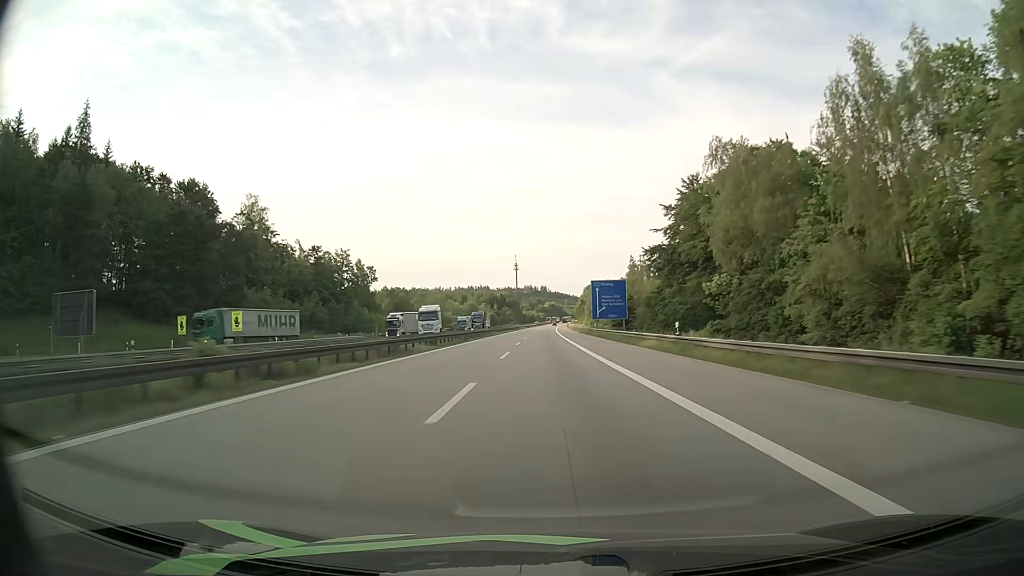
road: motorway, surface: asphalt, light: Day
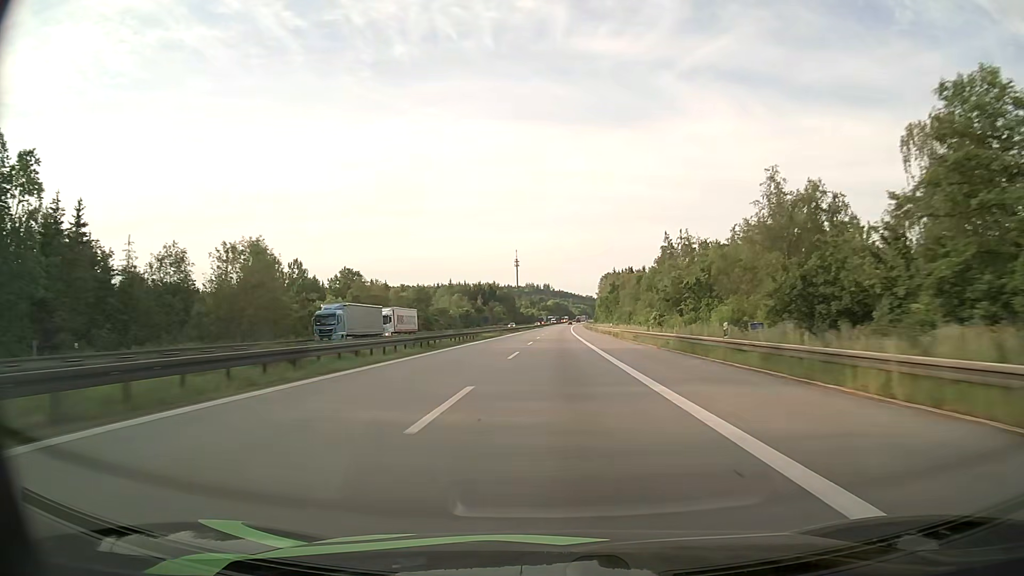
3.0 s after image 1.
(-0.9, +108.6) m; 0°
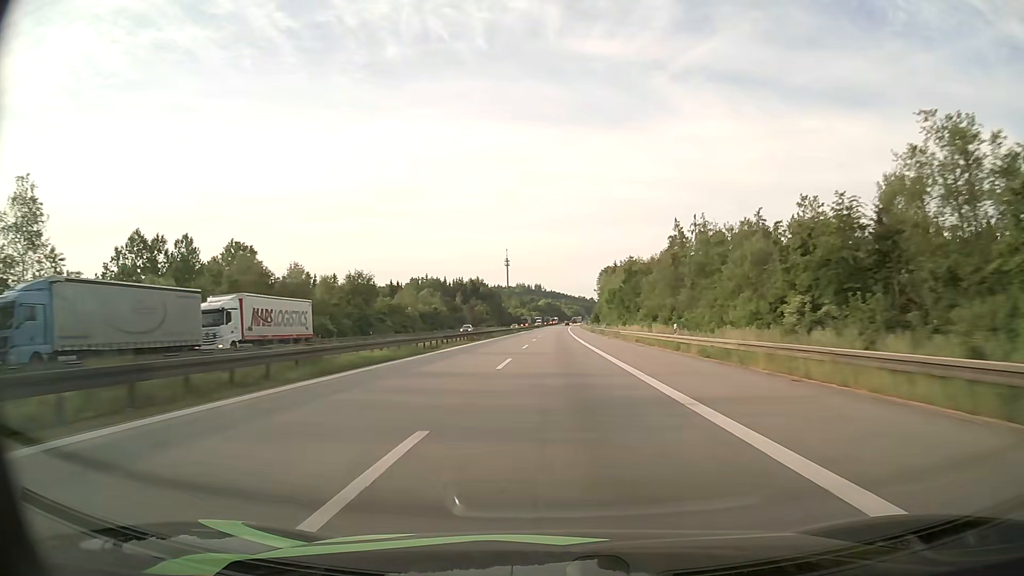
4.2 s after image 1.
(+0.2, +41.9) m; +1°
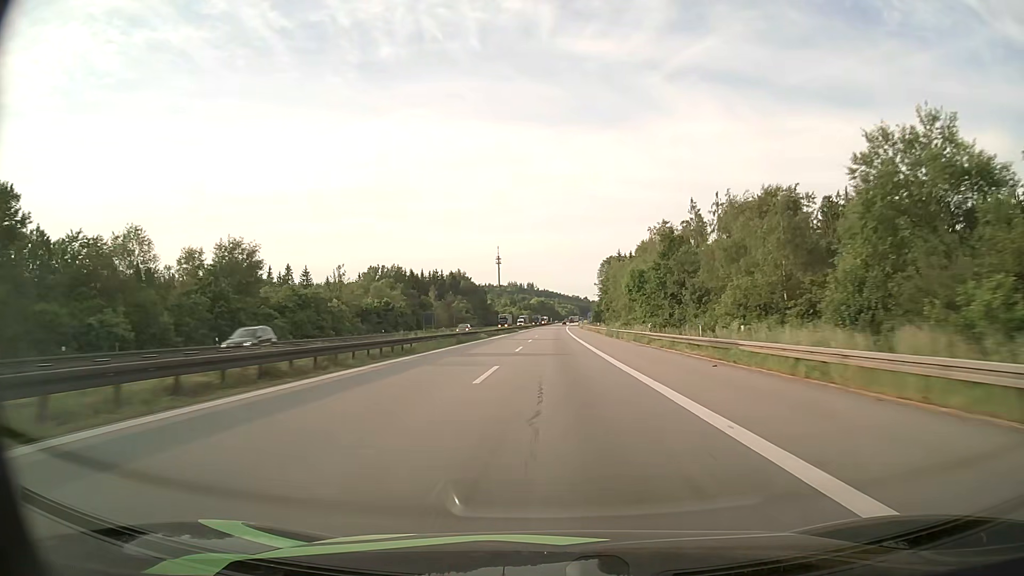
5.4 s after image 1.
(+0.2, +40.9) m; +1°
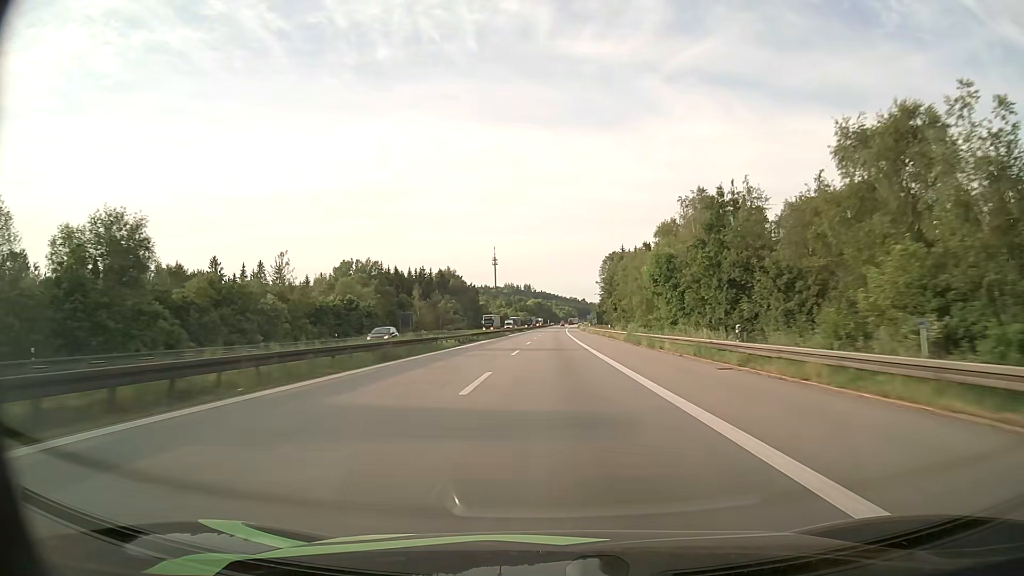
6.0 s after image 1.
(+0.1, +20.1) m; 0°
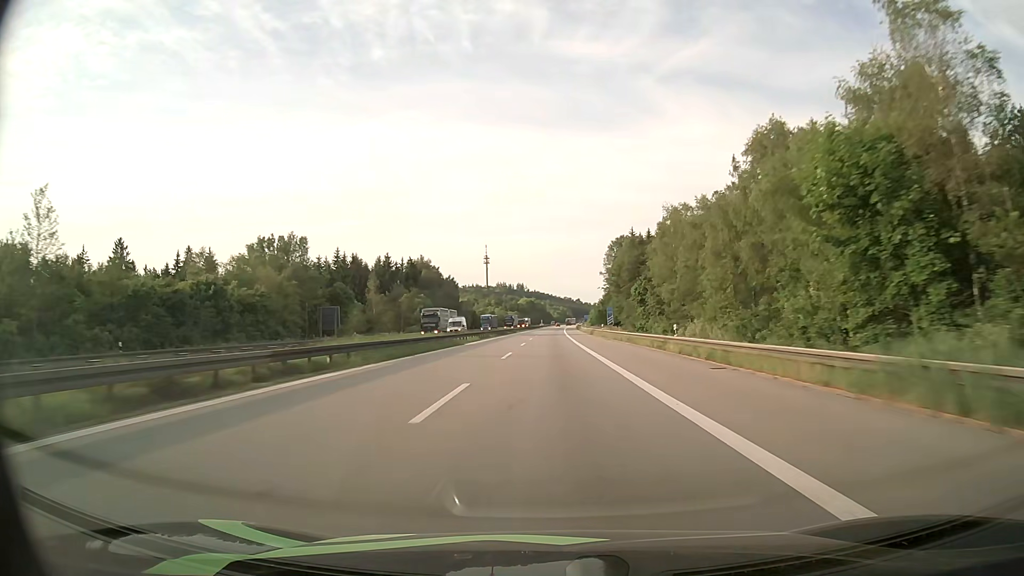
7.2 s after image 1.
(+0.2, +39.9) m; 0°
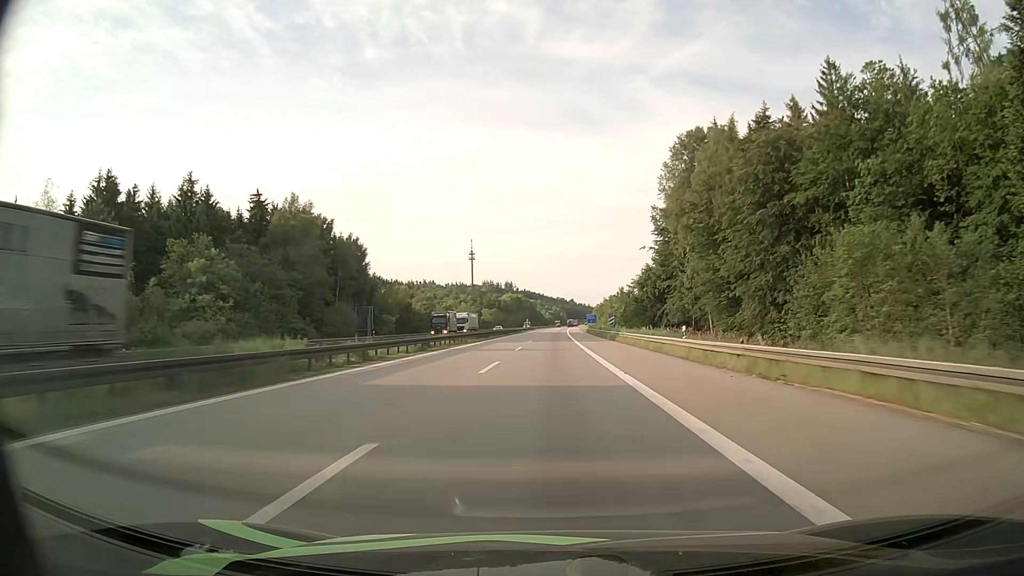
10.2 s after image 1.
(+0.8, +97.9) m; +1°
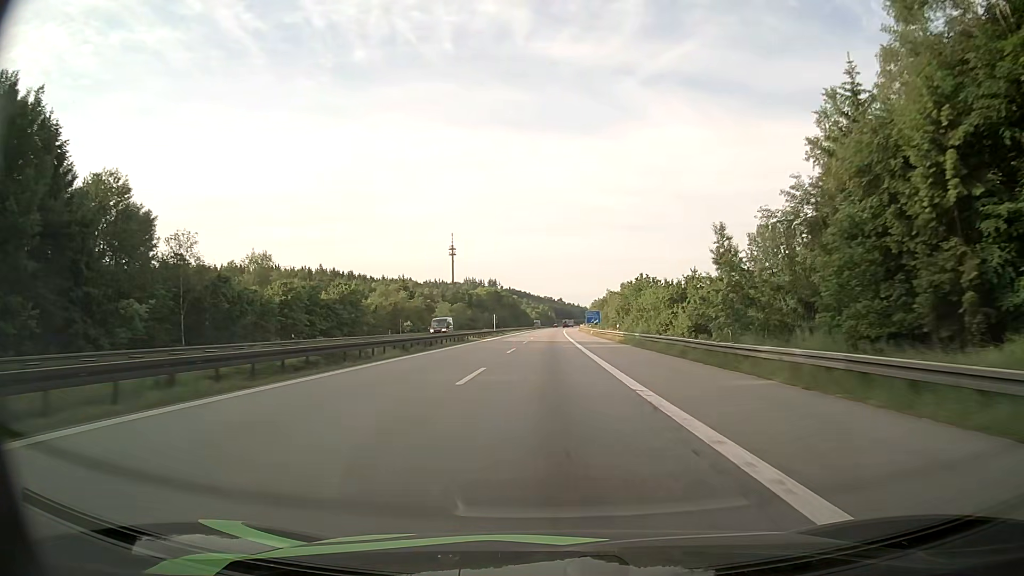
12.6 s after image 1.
(+0.6, +75.9) m; +1°
(0, +10) (0, +20) (0, +30) (0, +40) (0, +50) (0, +60) (+1, +70) (+1, +80) (+1, +90) (+1, +100) m
